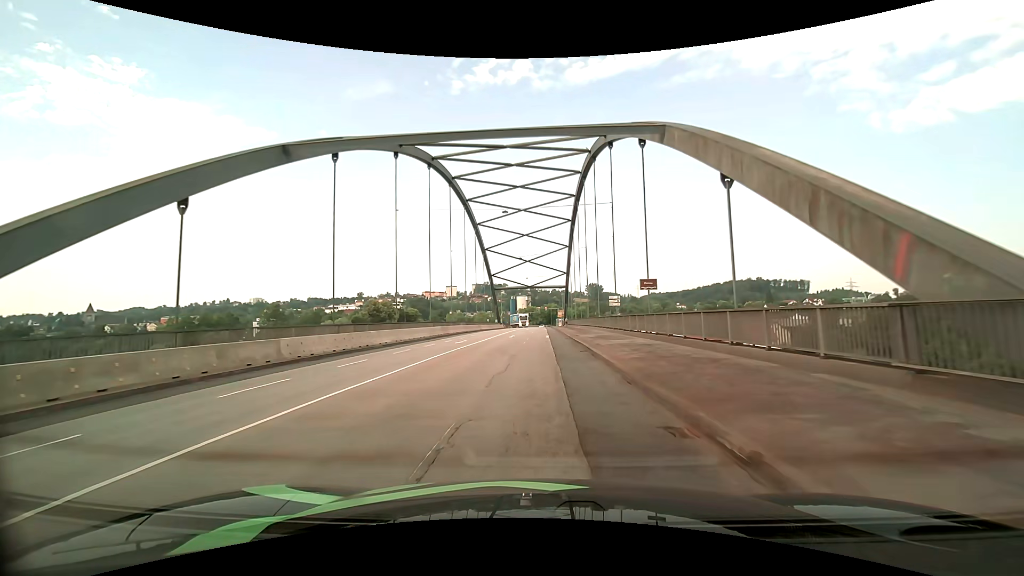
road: primary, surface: asphalt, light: Day
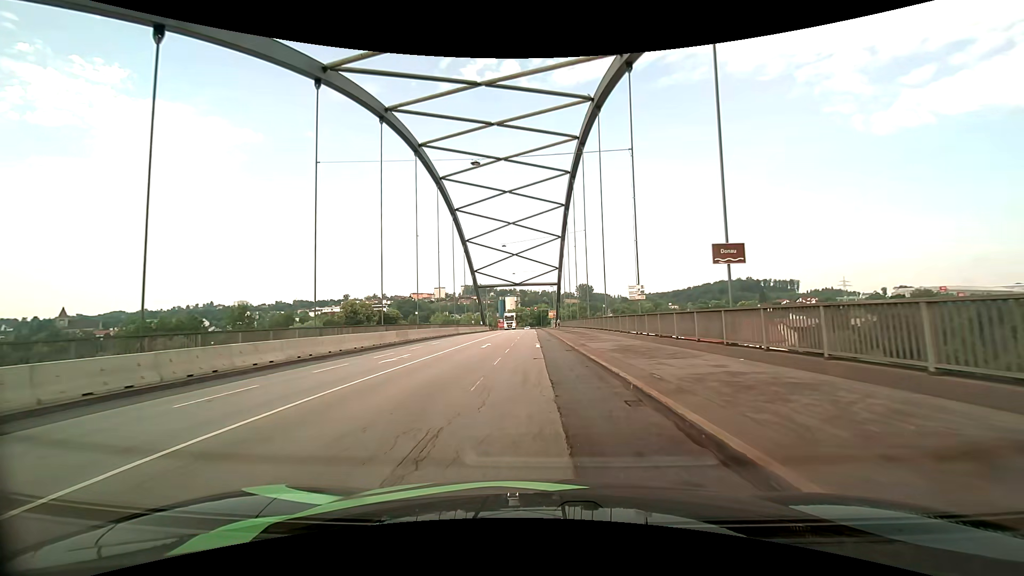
(+0.1, +12.8) m; +1°
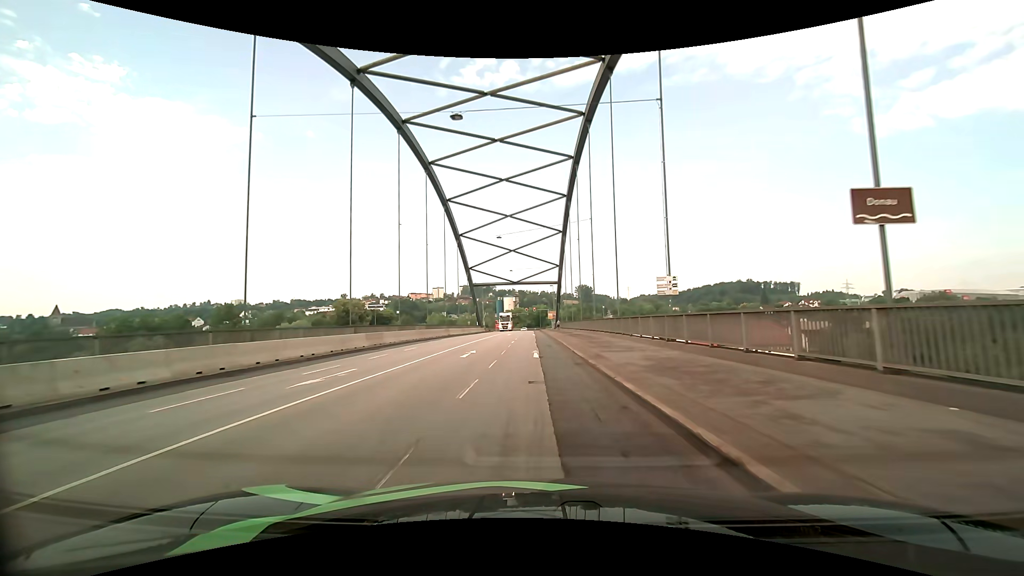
(0.0, +6.4) m; 0°
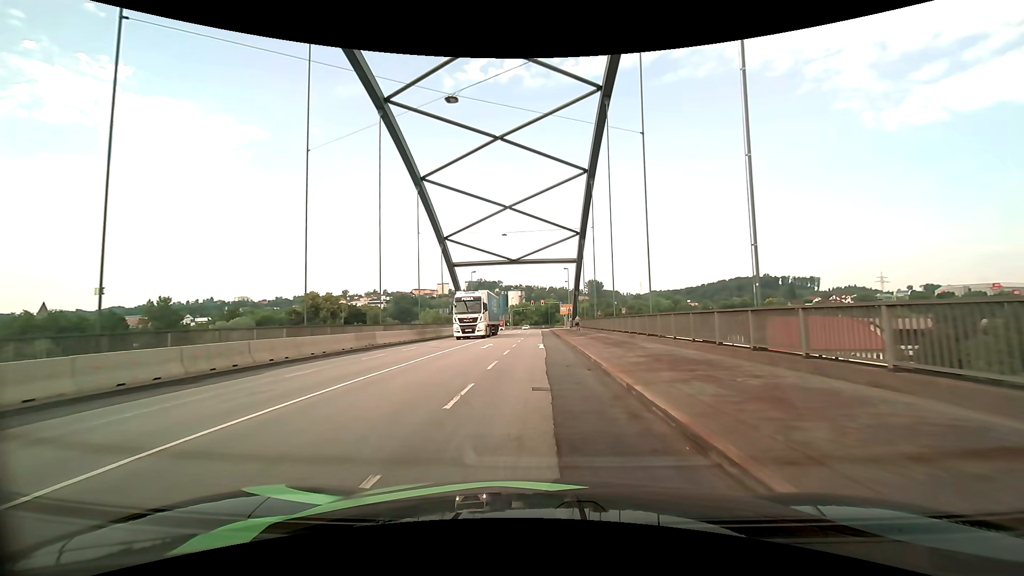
(-0.2, +31.4) m; -1°
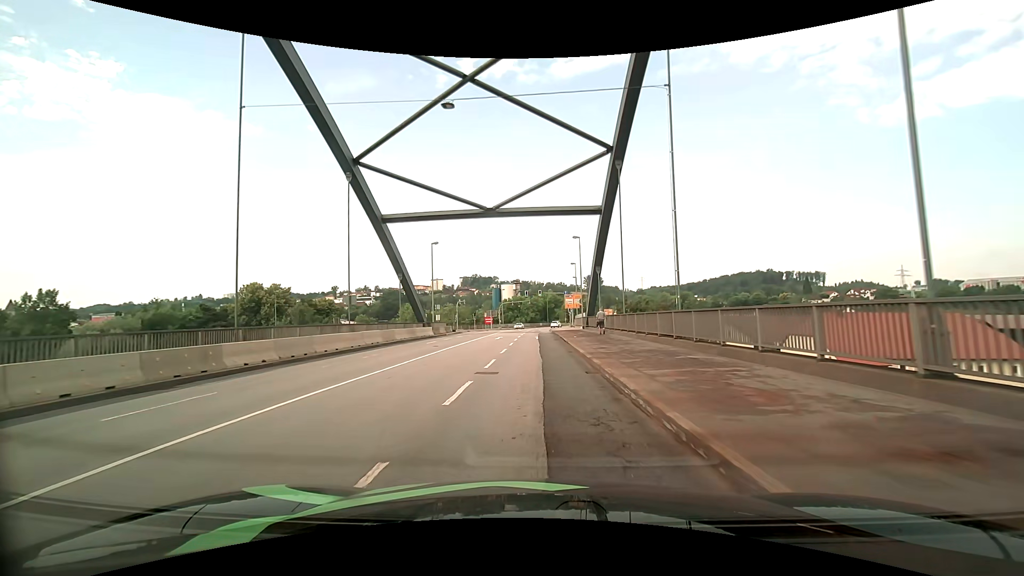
(+0.4, +29.6) m; +1°
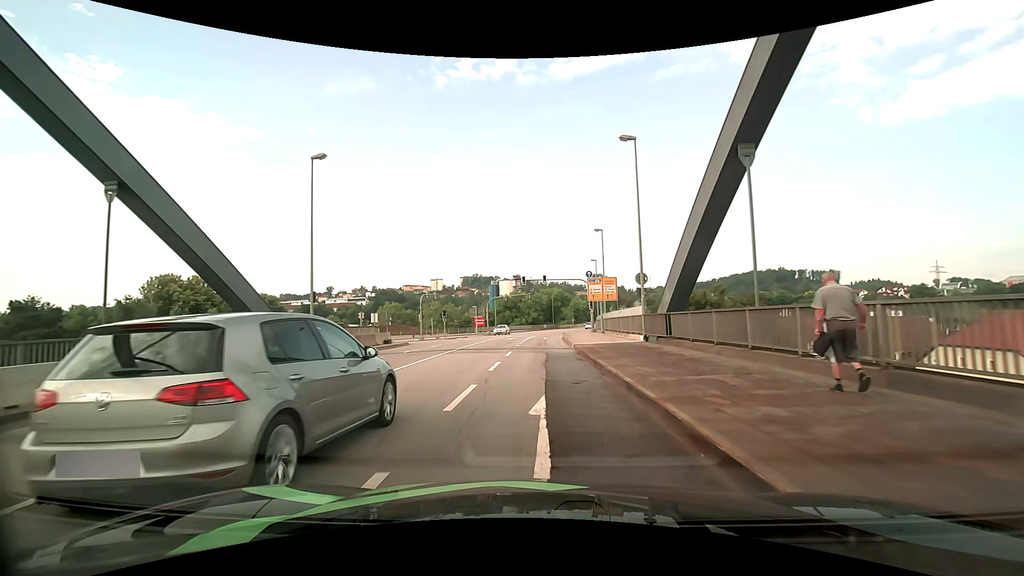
(-0.1, +30.6) m; 0°
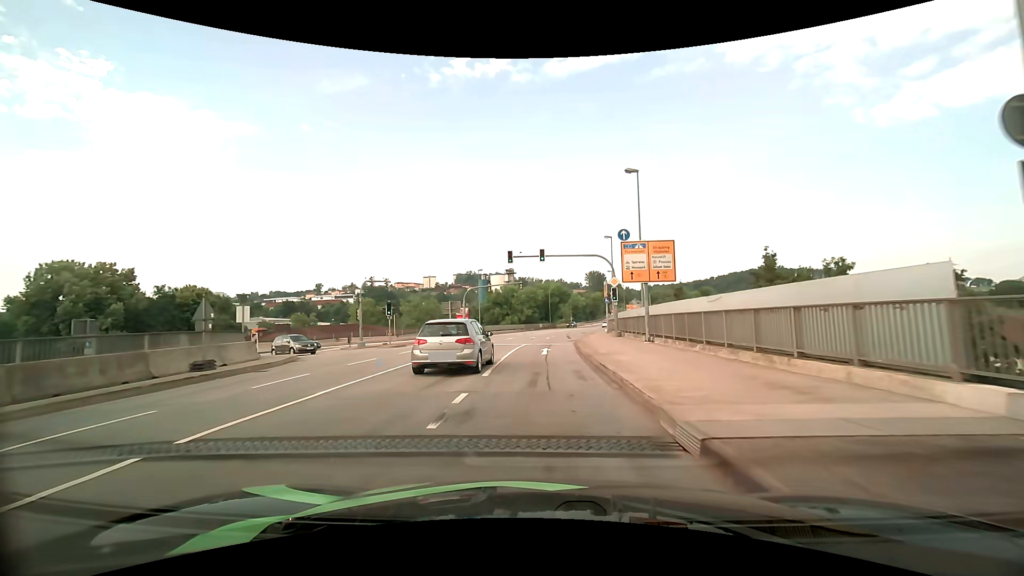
(+0.1, +19.5) m; +1°
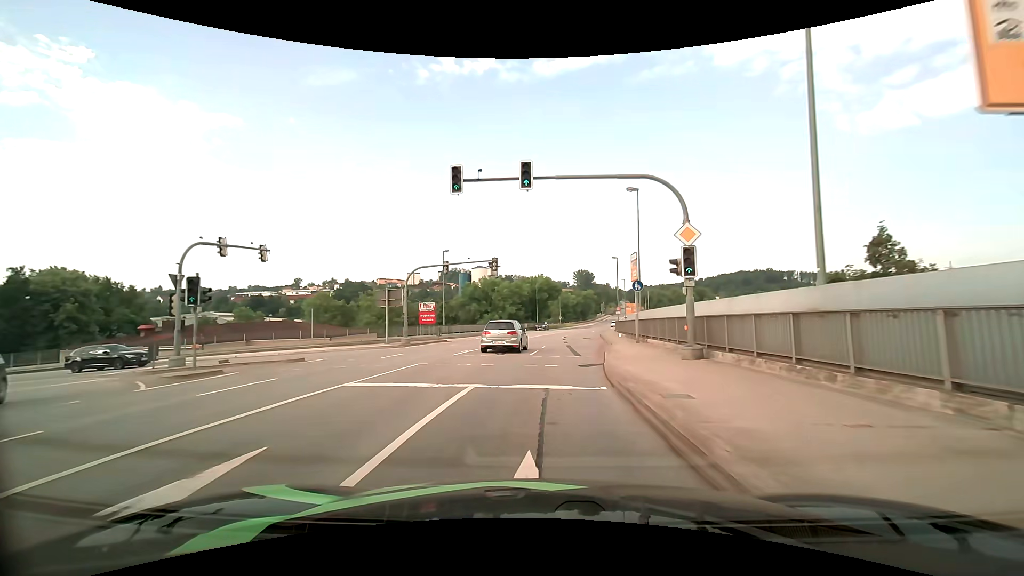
(+0.2, +19.9) m; +1°
(0, +10) (+1, +20) (+2, +30) (+3, +40) (+4, +50) (+6, +60) (+7, +70) (+9, +79) (+11, +89) (+13, +99) m
